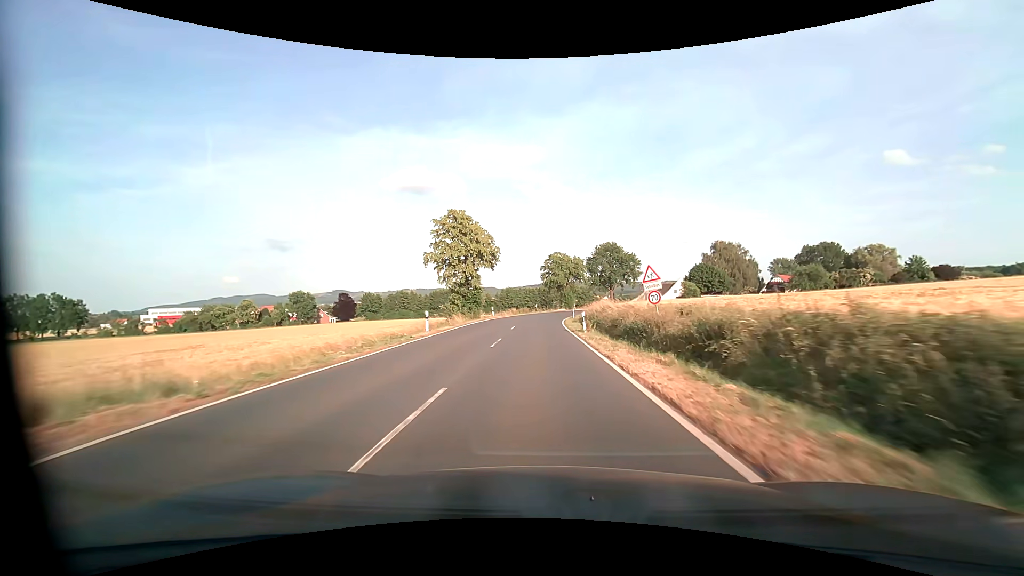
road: primary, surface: asphalt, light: Day
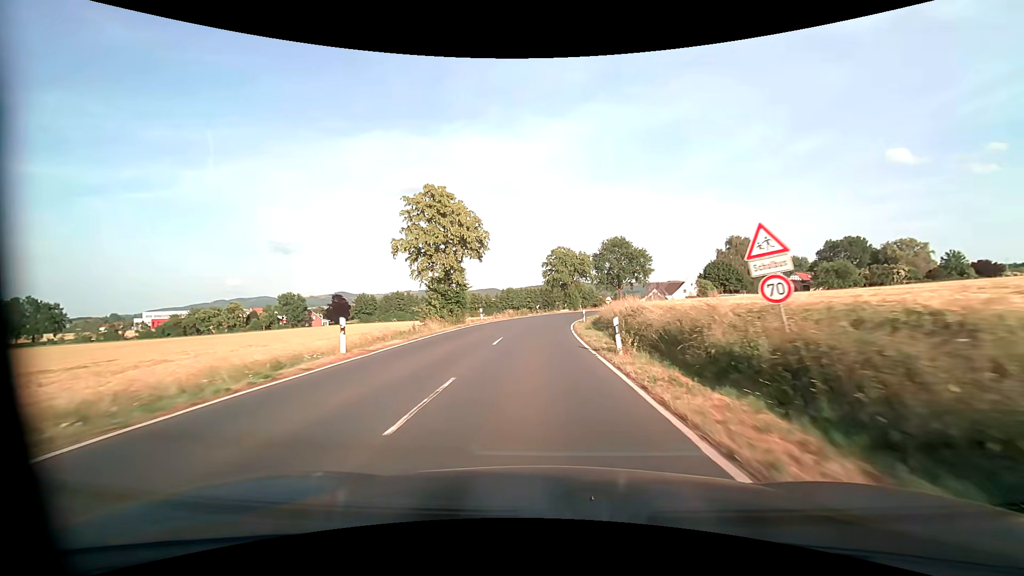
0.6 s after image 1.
(0.0, +10.7) m; 0°
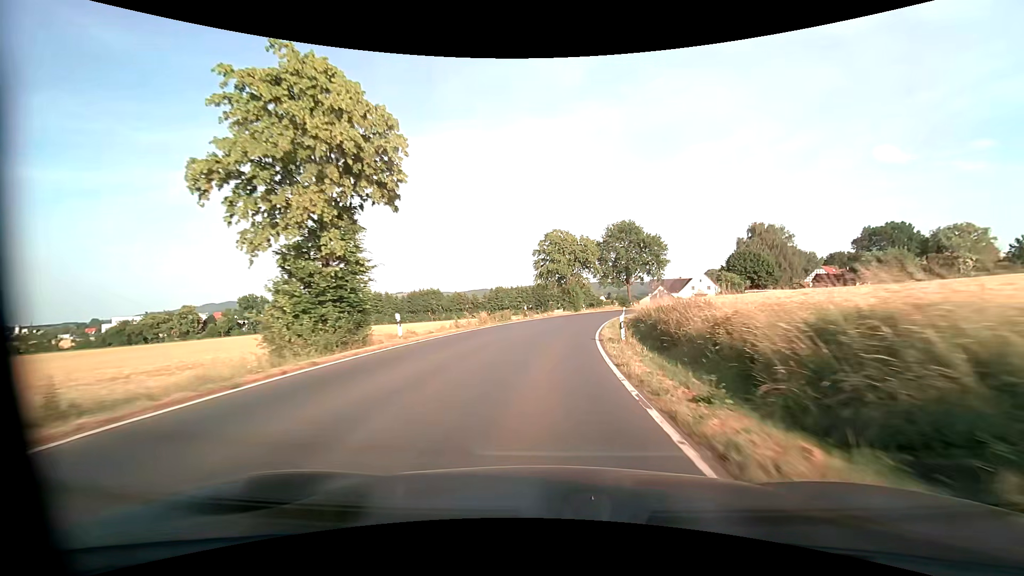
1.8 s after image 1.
(0.0, +21.0) m; +1°
(0, +10) (+1, +20) (+2, +30) (+3, +40) (+5, +50) (+8, +59) (+11, +69) (+15, +78) (+19, +87) (+24, +96) m
